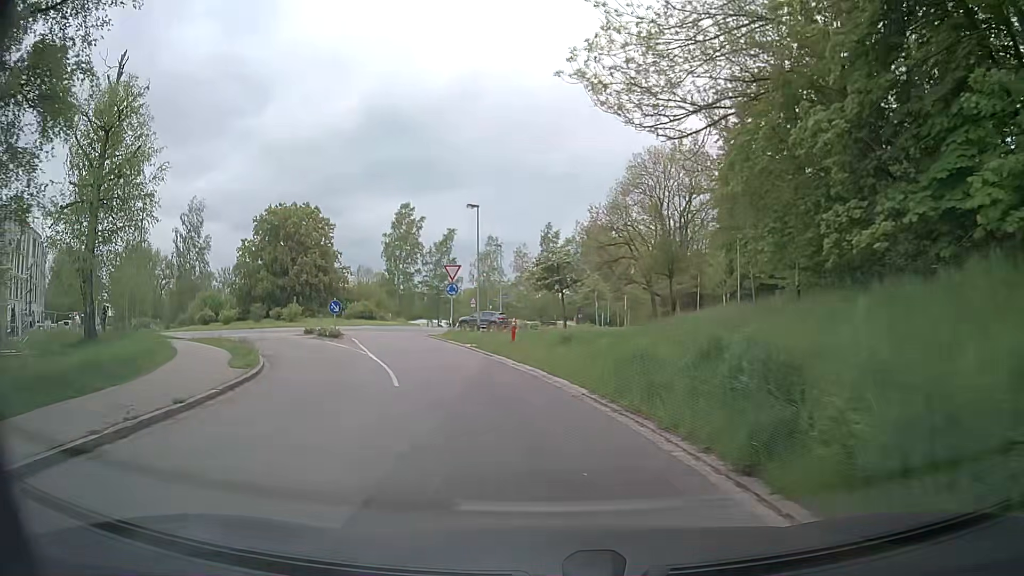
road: residential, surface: paved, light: Day
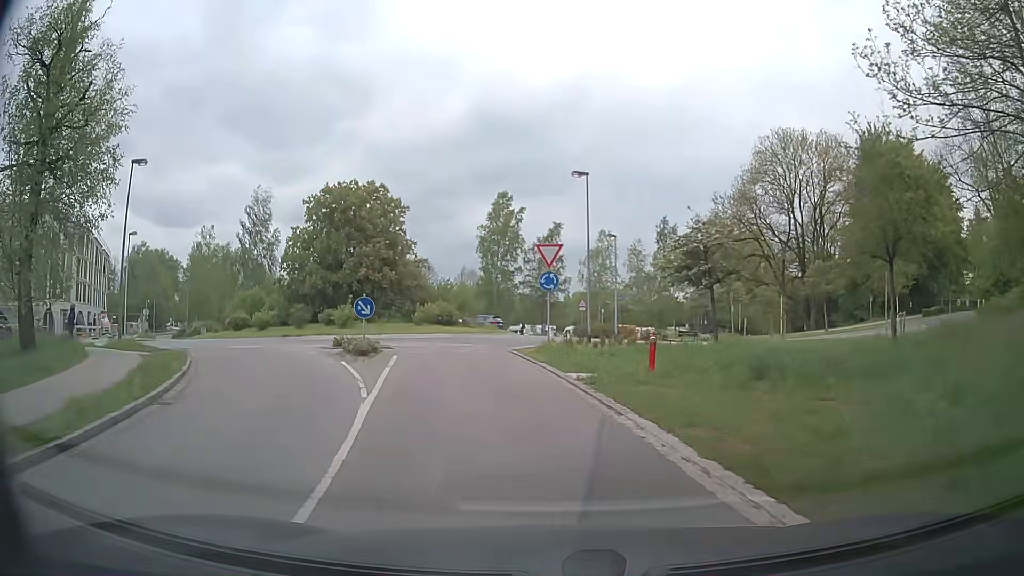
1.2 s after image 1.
(-1.0, +10.6) m; -9°
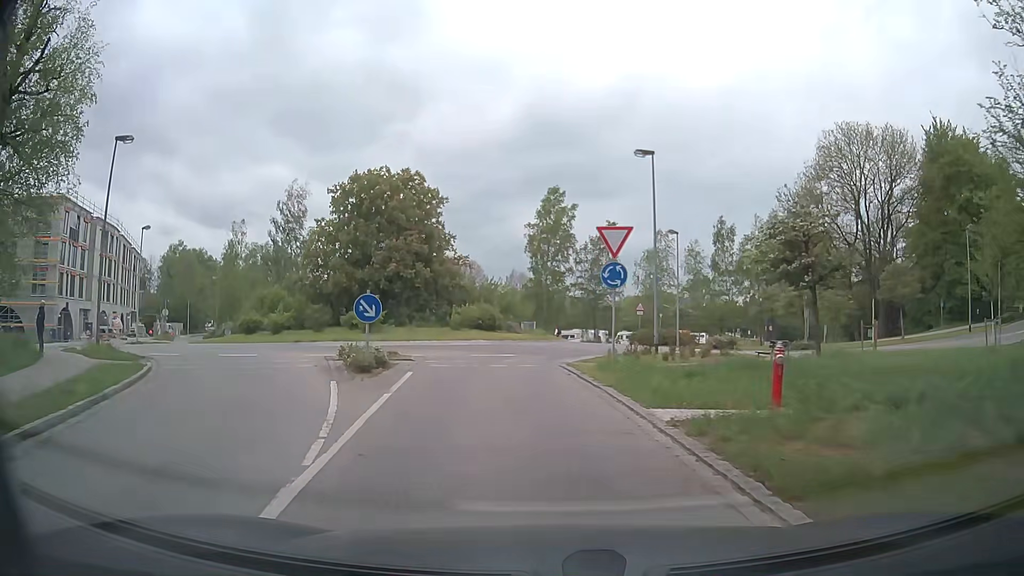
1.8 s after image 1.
(-0.3, +4.7) m; -5°
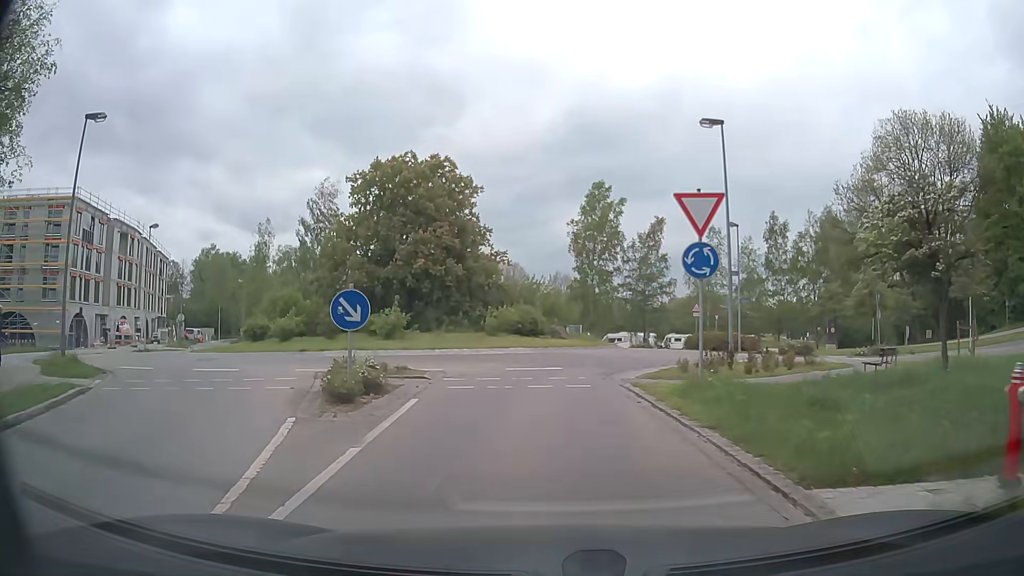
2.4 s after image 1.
(-0.2, +4.3) m; -4°
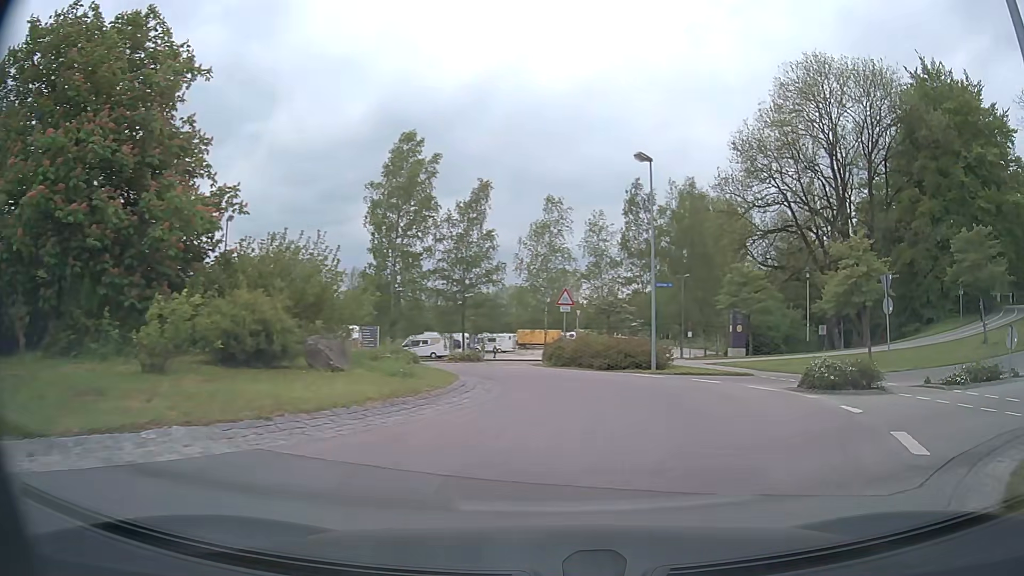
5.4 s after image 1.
(+0.2, +17.4) m; +15°
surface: asphalt
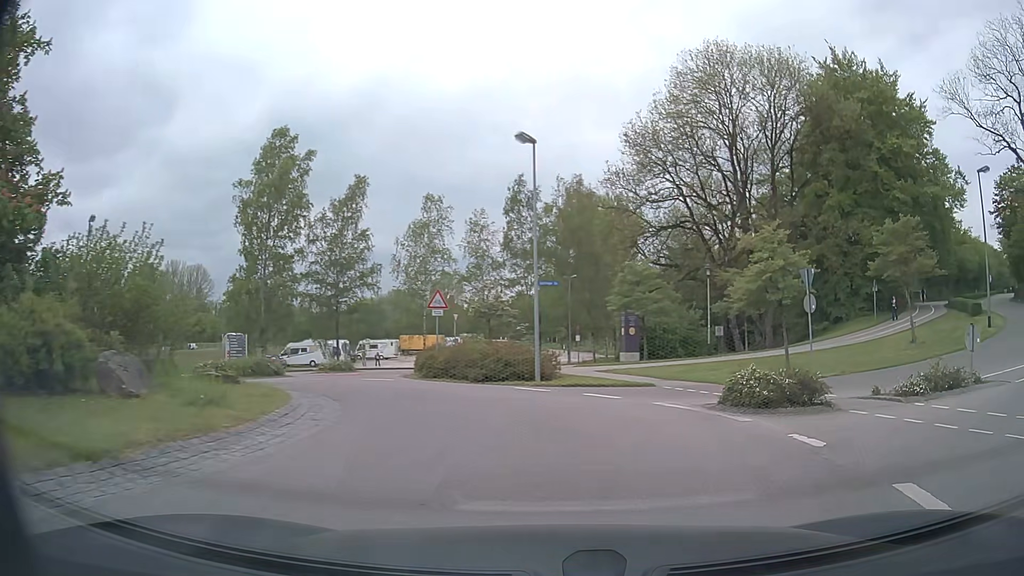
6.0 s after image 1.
(+0.3, +3.1) m; +12°
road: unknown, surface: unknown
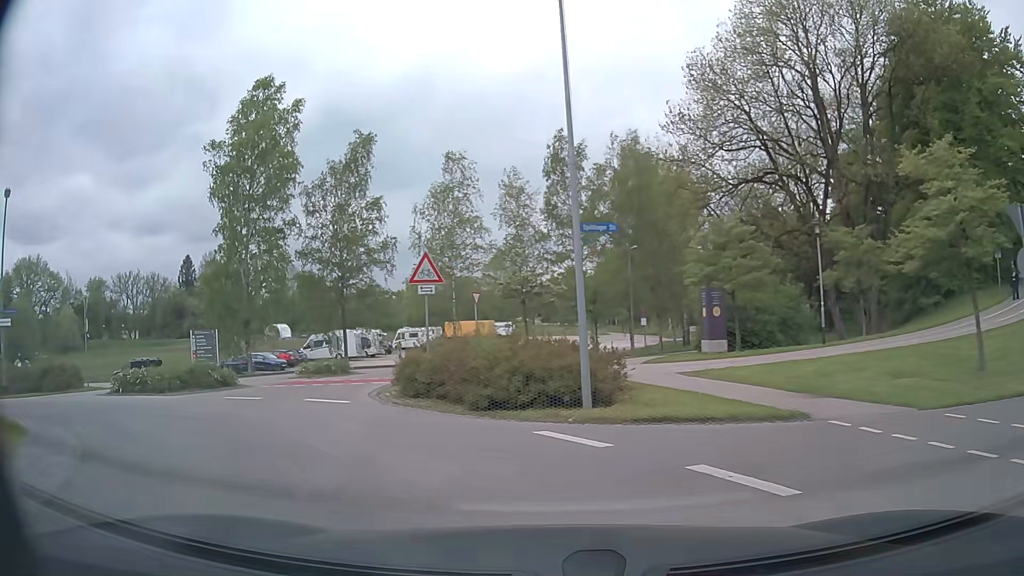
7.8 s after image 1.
(+0.1, +9.5) m; -4°
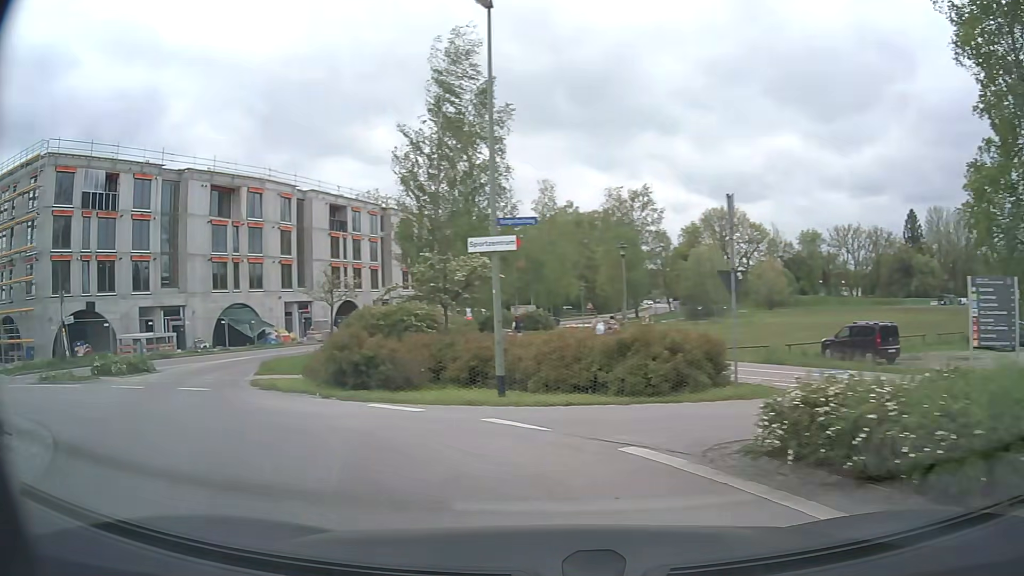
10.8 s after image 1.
(-7.6, +13.8) m; -62°
(-3, +9) (-9, +17) (-14, +26) (-16, +36) (-15, +46) (-14, +56) (-11, +65) (-9, +75) (-5, +84) (-1, +94) m
